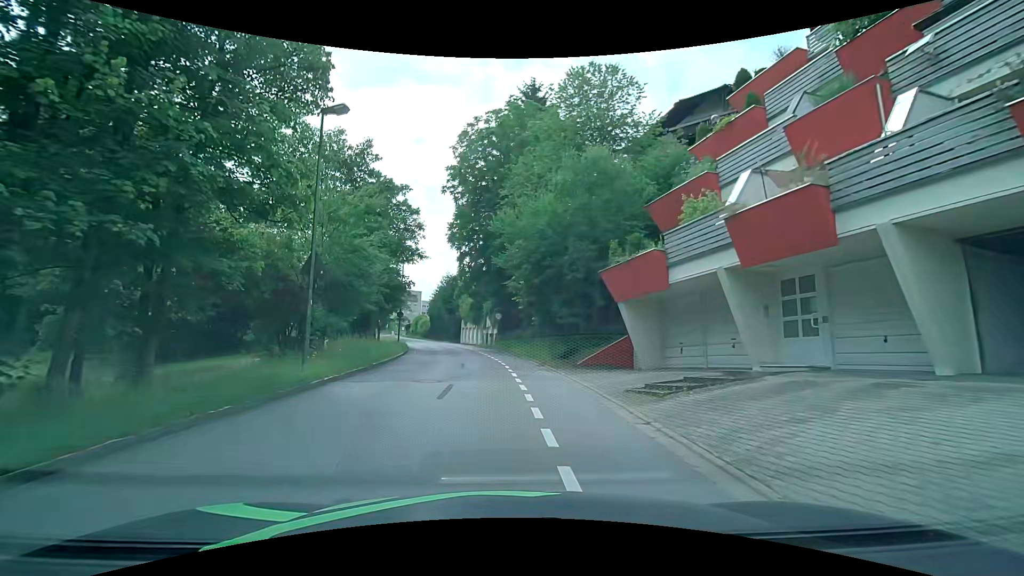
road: tertiary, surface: asphalt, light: Day
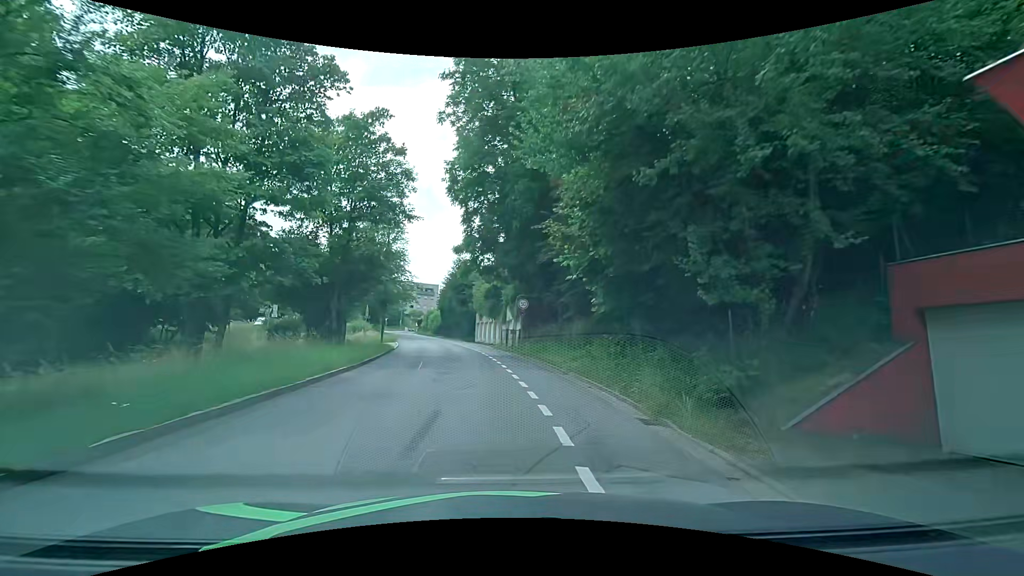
(-0.4, +14.1) m; -2°
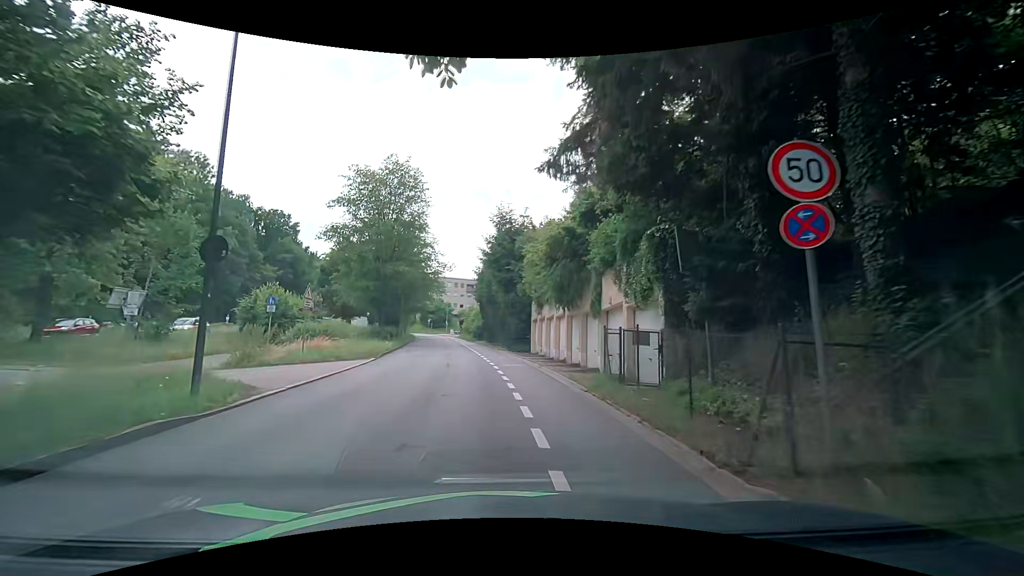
(-1.4, +24.2) m; -6°
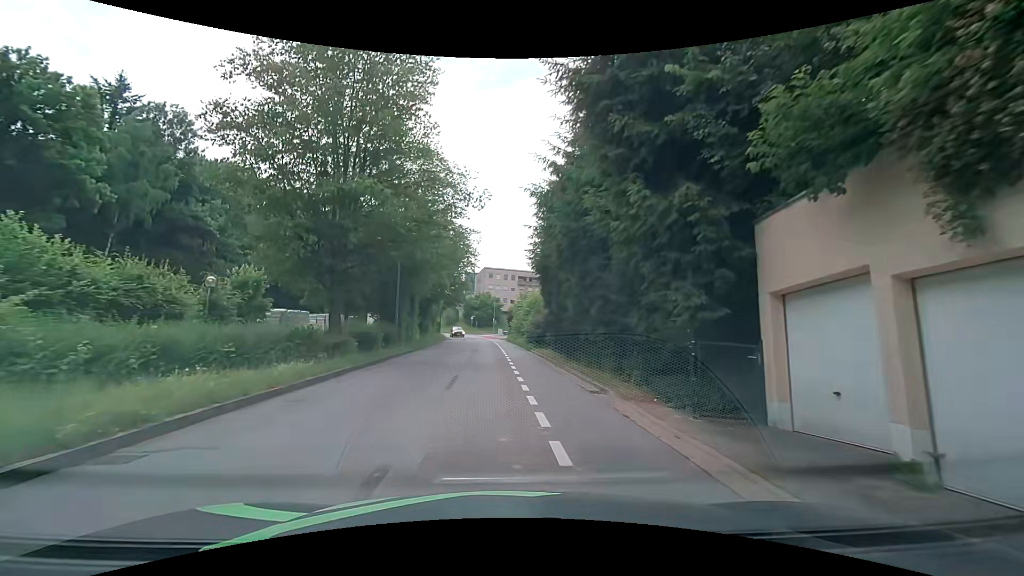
(-2.2, +24.8) m; -8°
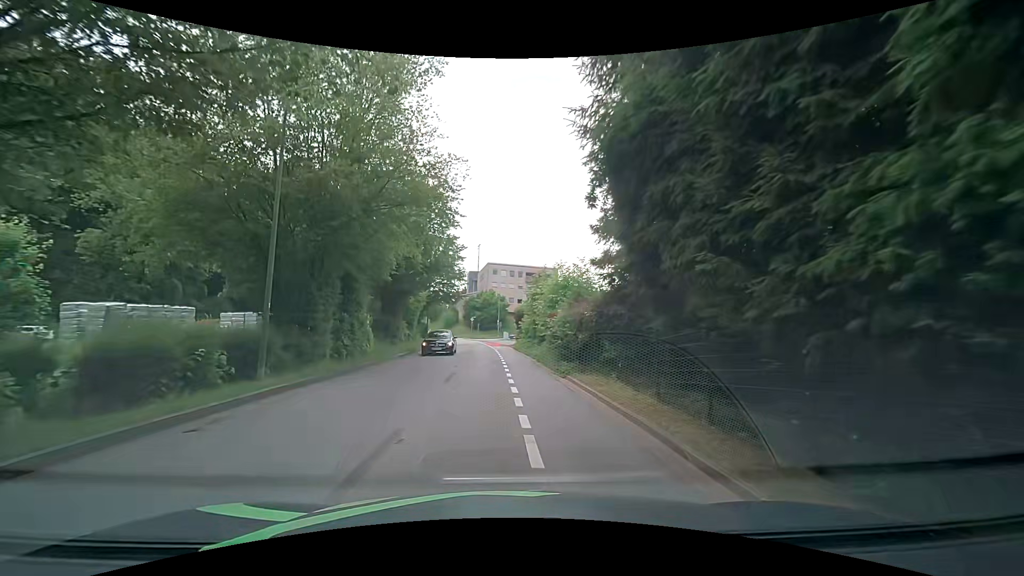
(-0.1, +16.2) m; -1°
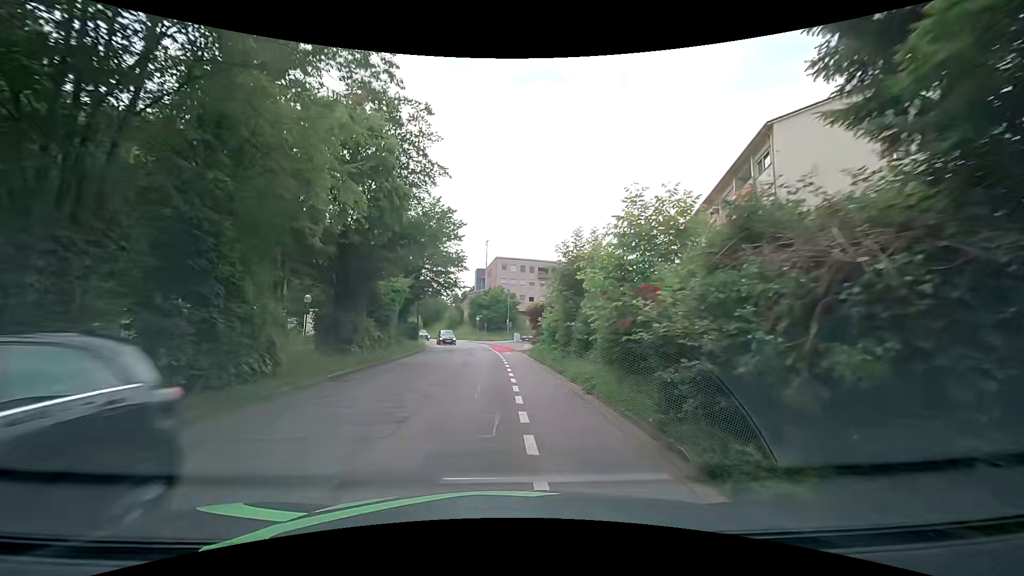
(0.0, +11.5) m; 0°
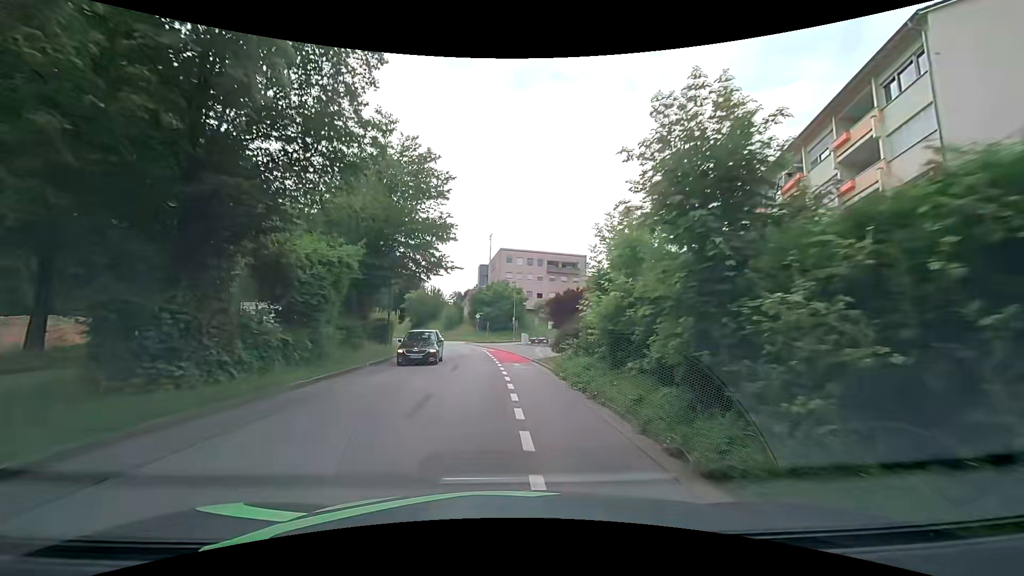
(-0.2, +11.9) m; -1°
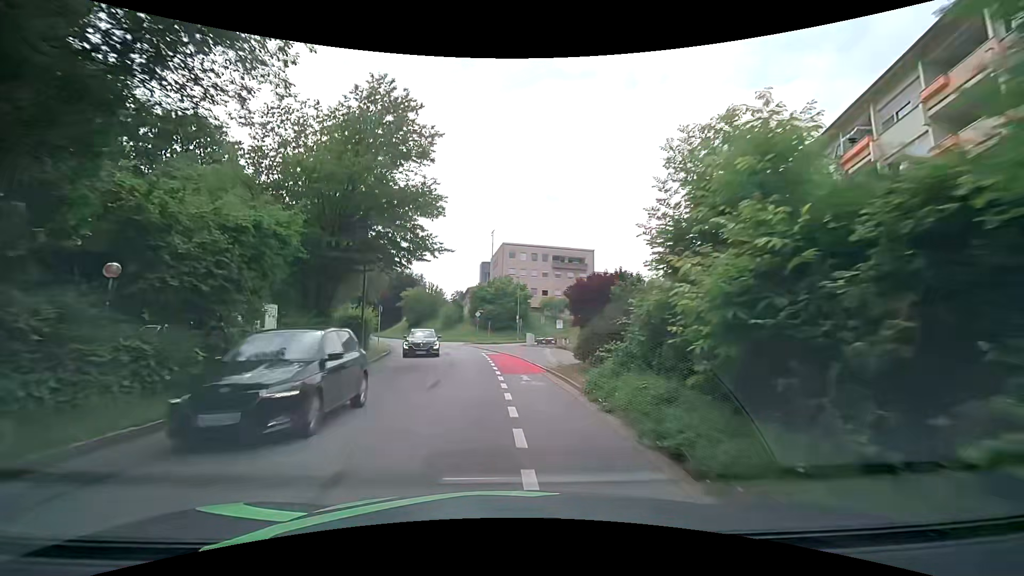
(0.0, +6.0) m; 0°
(0, +10) (-1, +20) (-2, +30) (-4, +40) (-6, +49) (-10, +59) (-14, +68) (-18, +77) (-22, +86) (-26, +95) m
